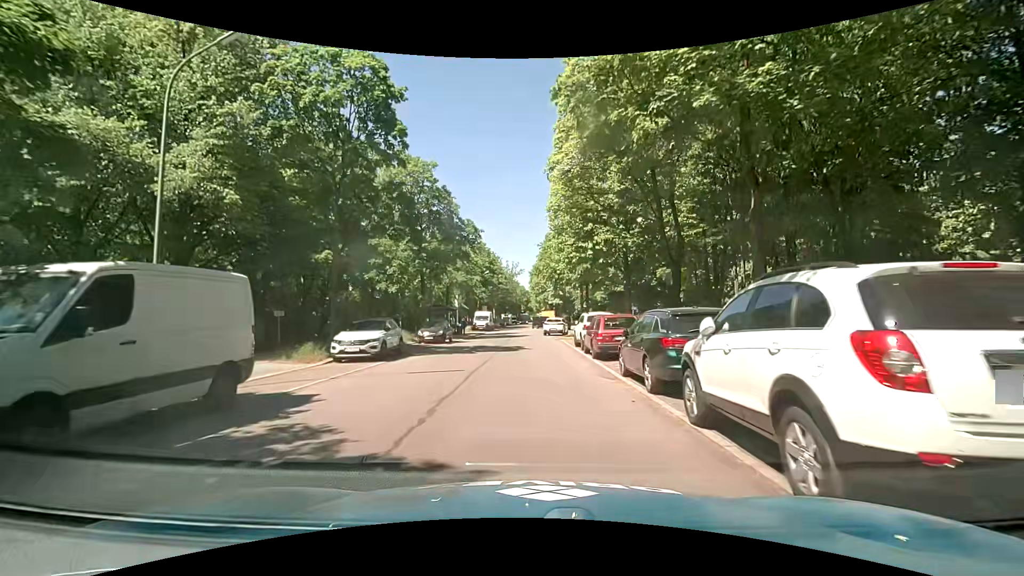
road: residential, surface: asphalt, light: Day
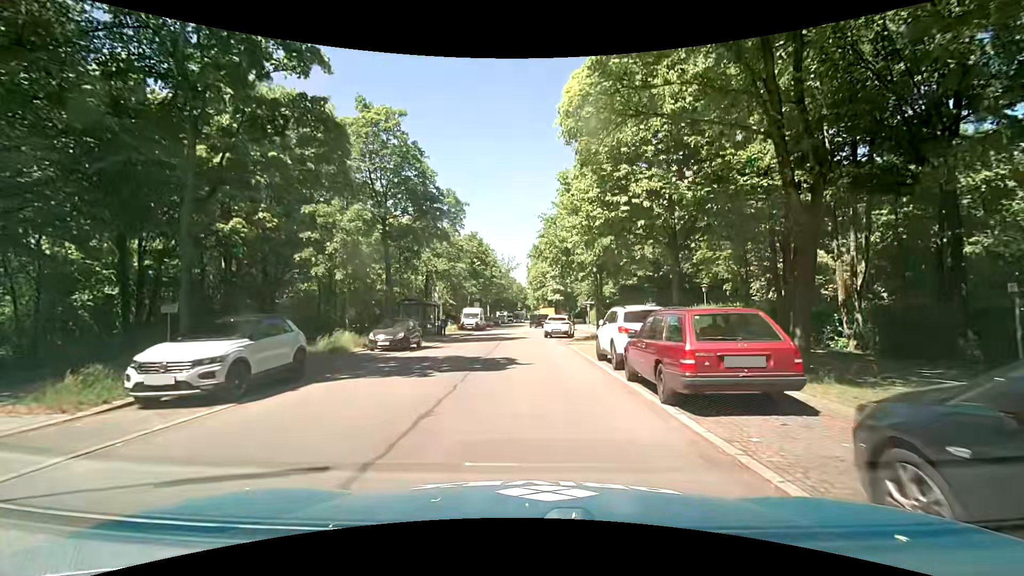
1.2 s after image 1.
(0.0, +8.8) m; +1°
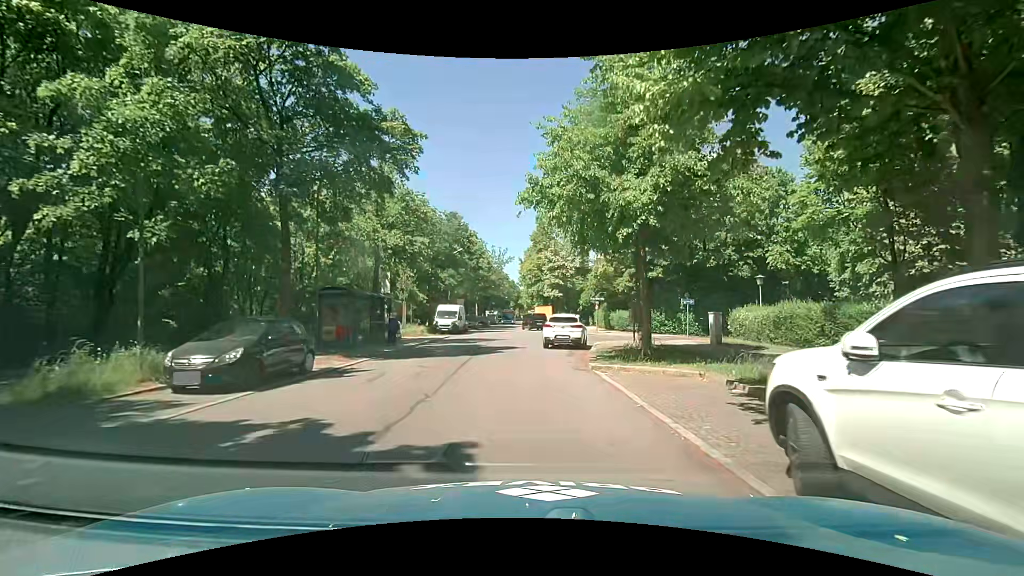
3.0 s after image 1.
(-0.1, +11.7) m; -1°
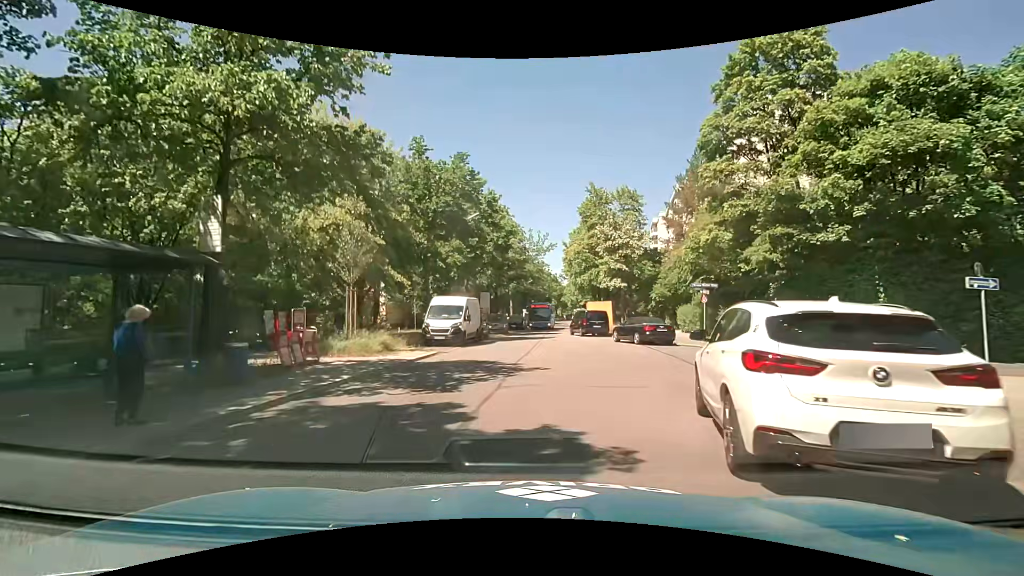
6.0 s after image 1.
(-0.1, +17.5) m; -3°
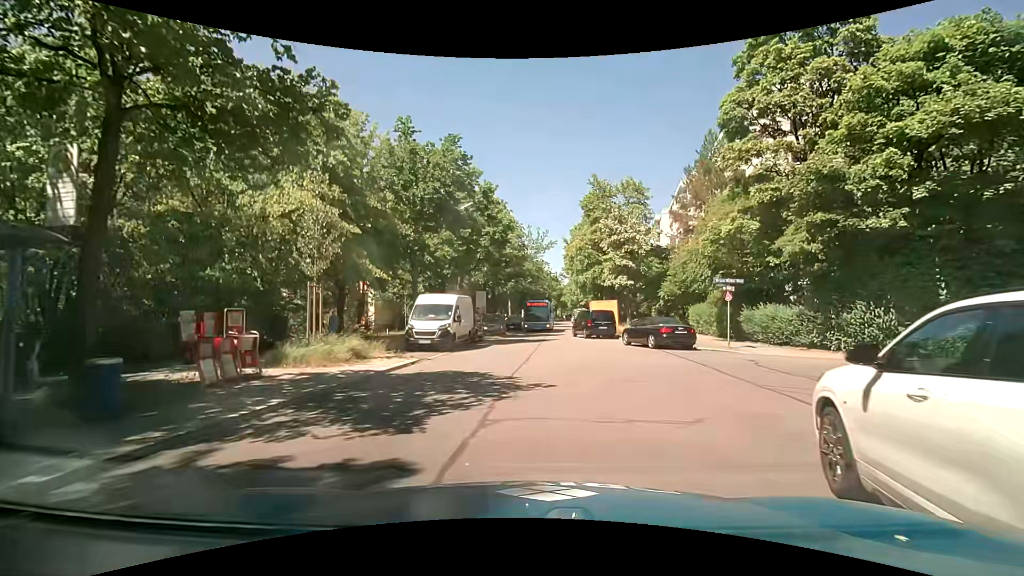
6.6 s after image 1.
(0.0, +3.1) m; 0°
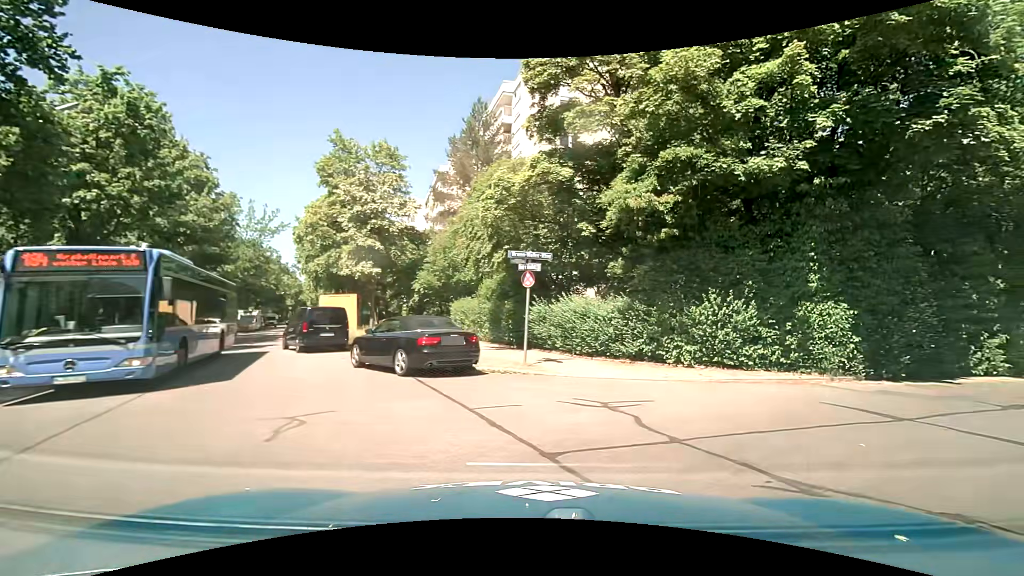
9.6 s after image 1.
(+1.5, +10.3) m; +31°
